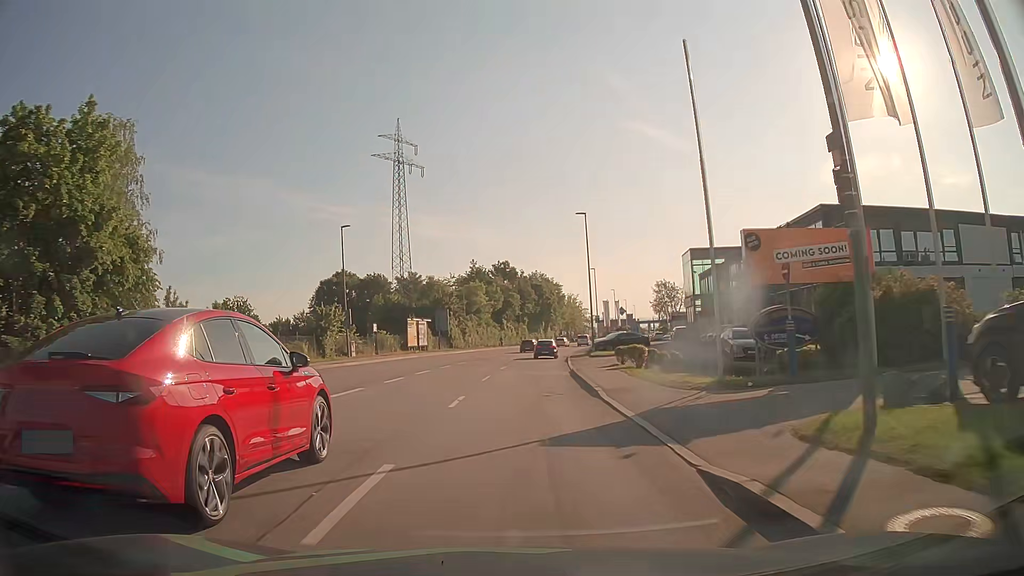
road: tertiary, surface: asphalt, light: Day
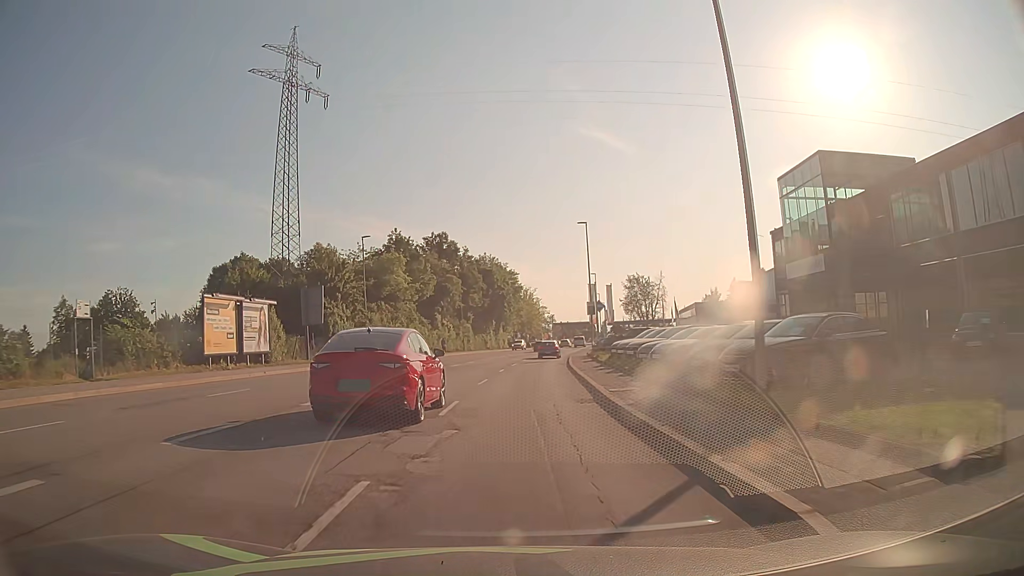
(+1.3, +38.7) m; +5°
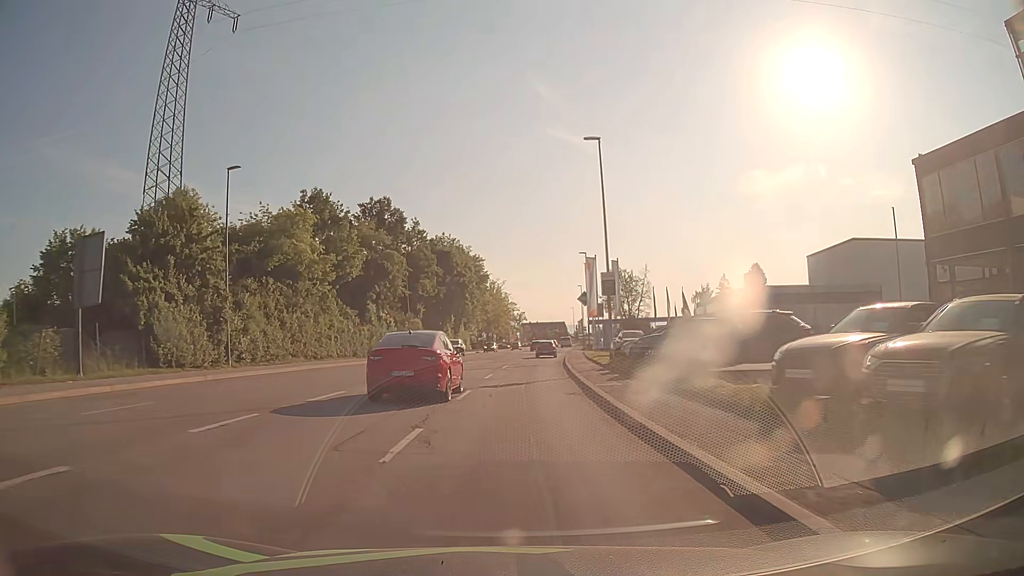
(+0.4, +23.3) m; +3°
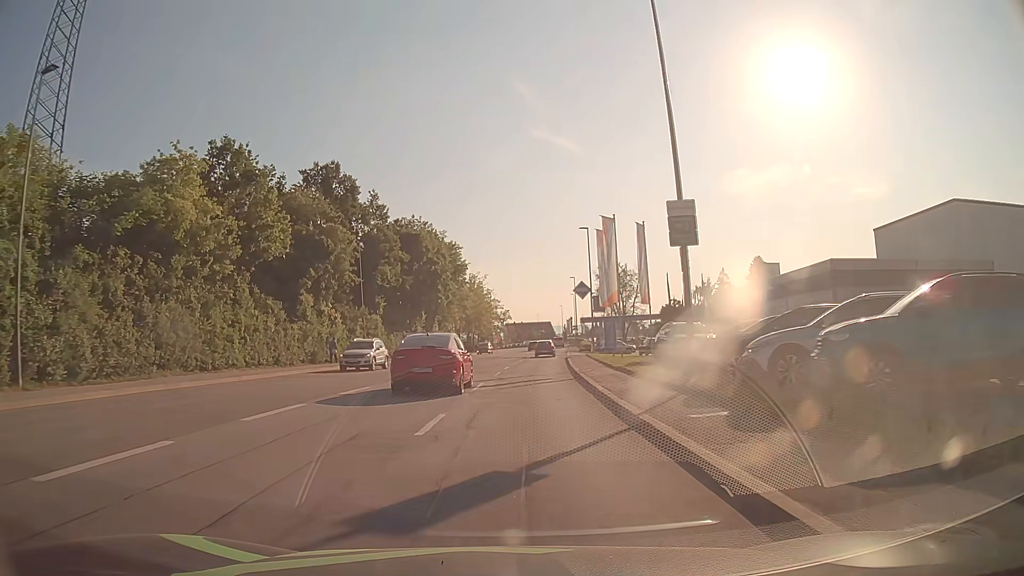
(+0.1, +15.5) m; +1°
(0, +10) (+1, +20) (+1, +30) (+2, +40) (+3, +50) (+3, +60) (+4, +70) (+5, +80) (+6, +90) (+7, +100) m
